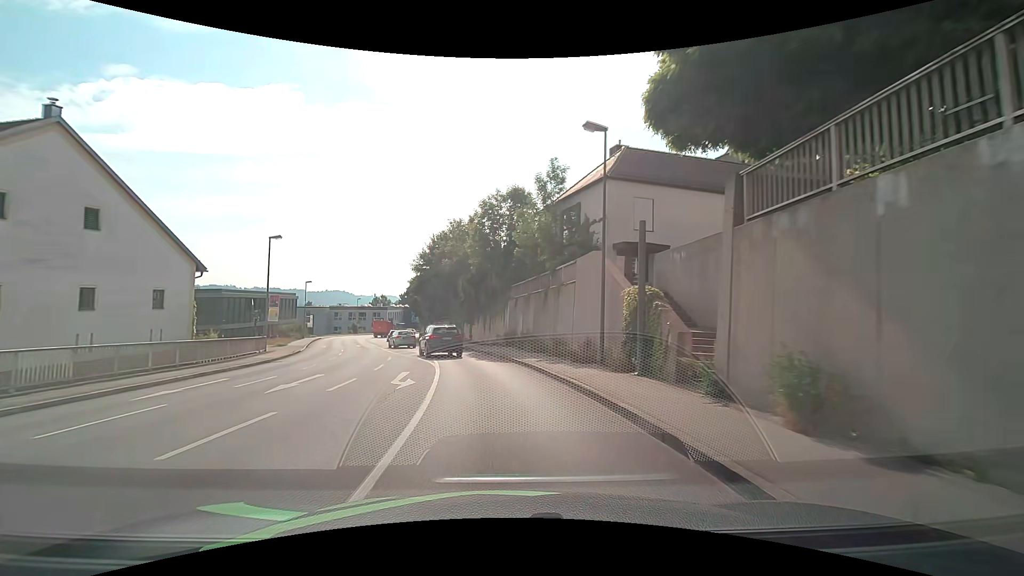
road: tertiary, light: Day
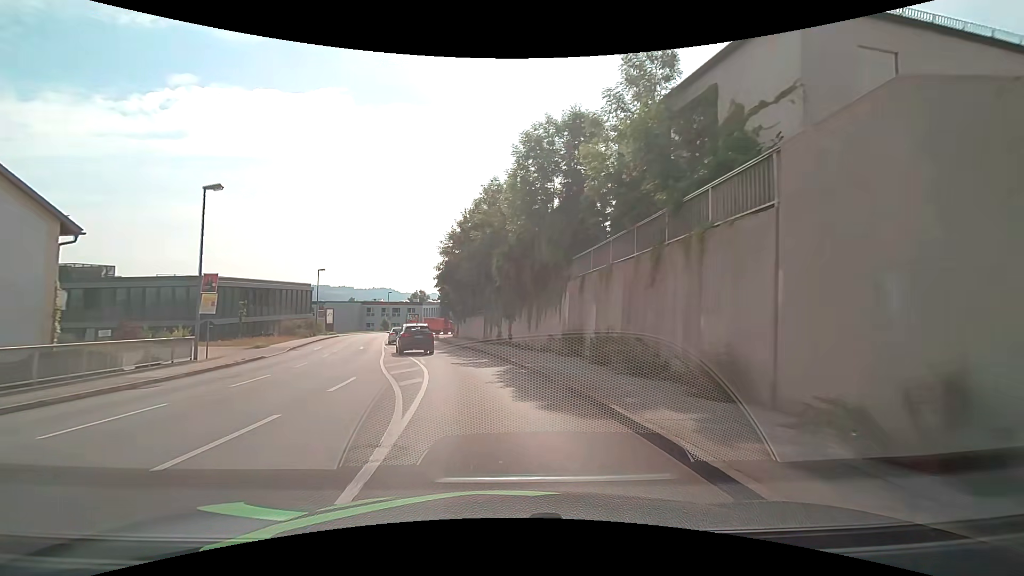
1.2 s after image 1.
(-0.5, +12.9) m; -5°
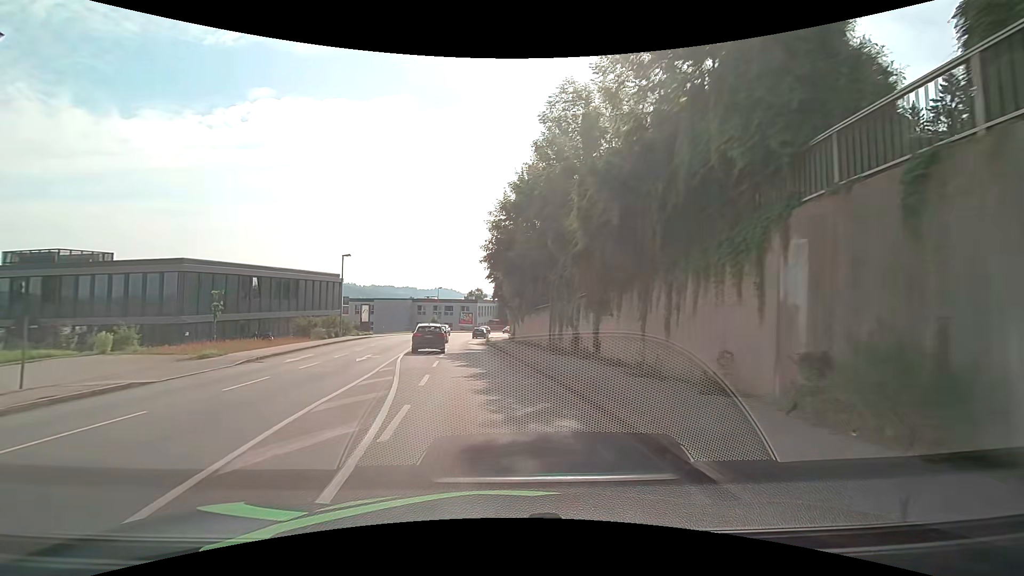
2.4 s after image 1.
(-0.7, +13.7) m; -7°
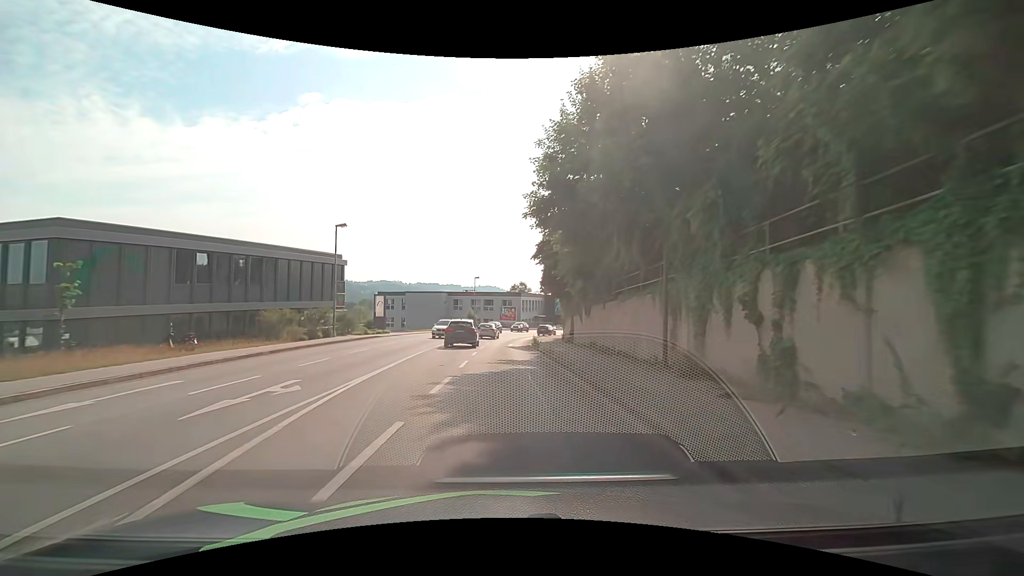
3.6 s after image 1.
(-0.6, +14.4) m; -5°
(0, +10) (0, +20) (0, +30) (0, +40) (+1, +50) (+2, +60) (+5, +70) (+8, +79) (+13, +88) (+19, +96) m
